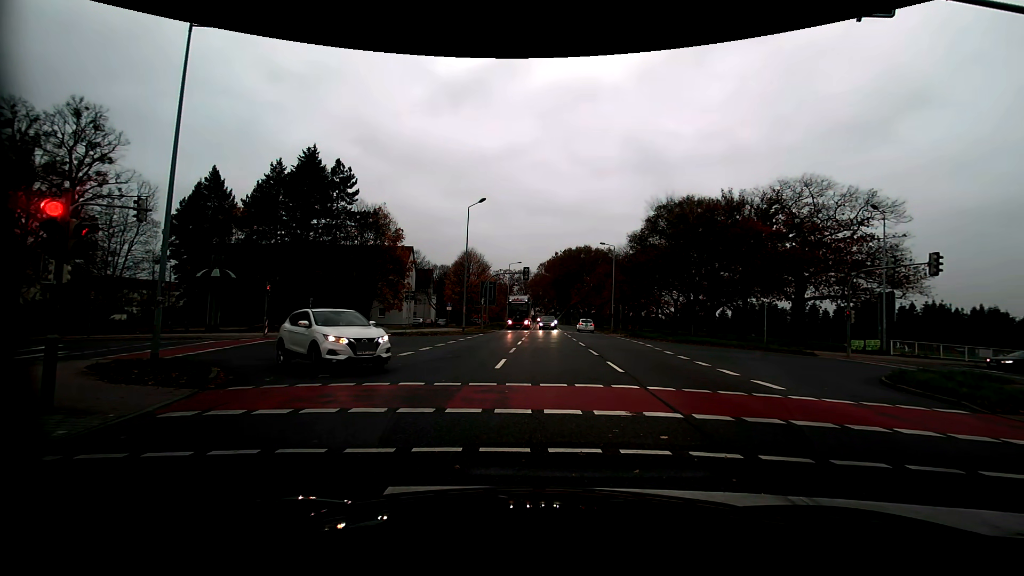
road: primary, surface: asphalt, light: Day
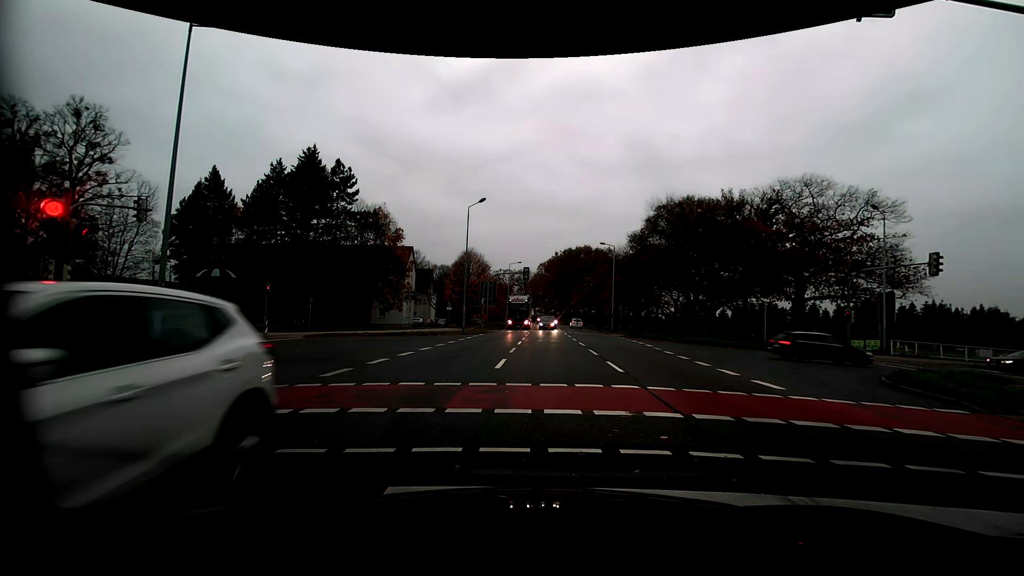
(0.0, 0.0) m; 0°
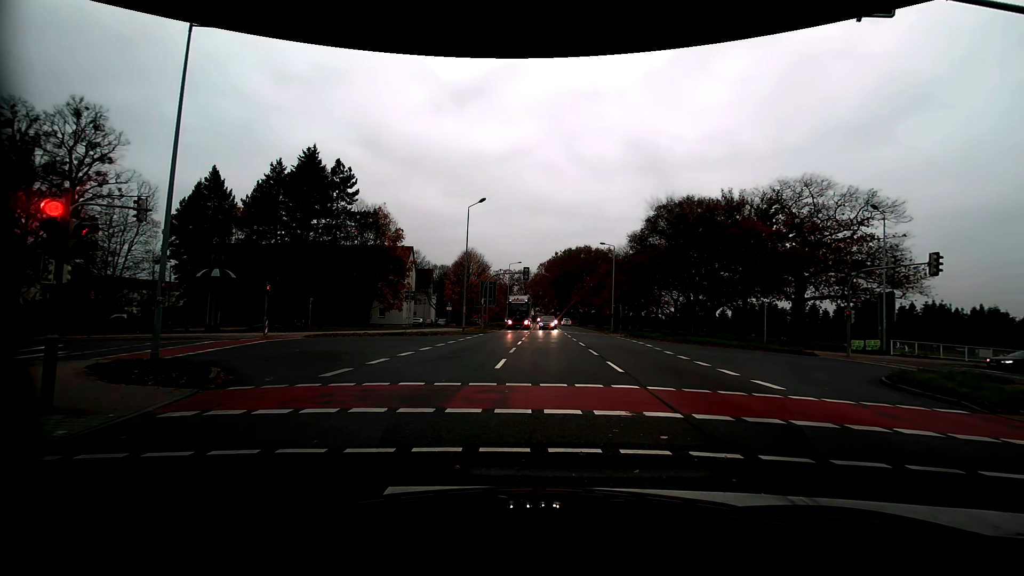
(0.0, 0.0) m; 0°
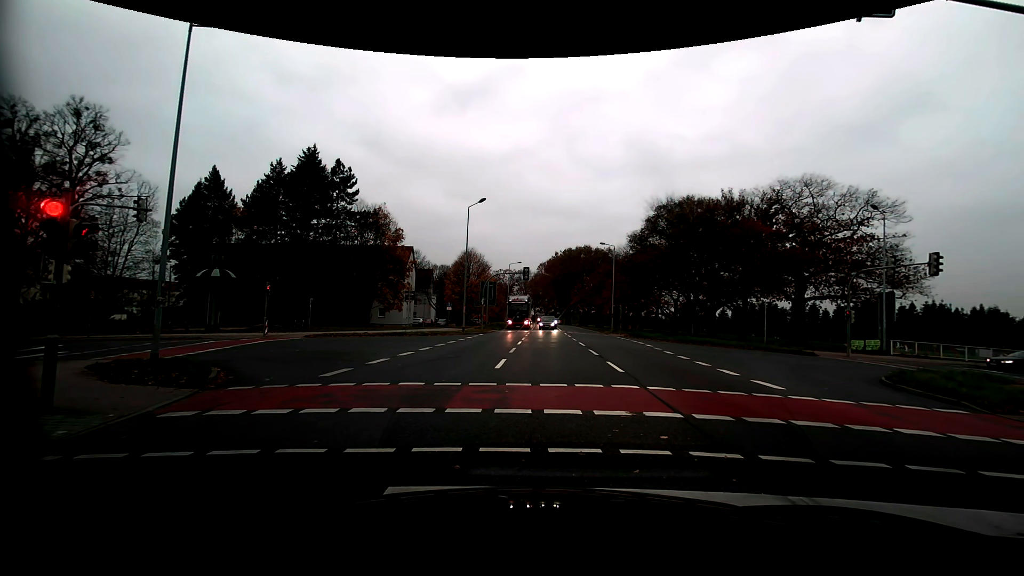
(0.0, 0.0) m; 0°
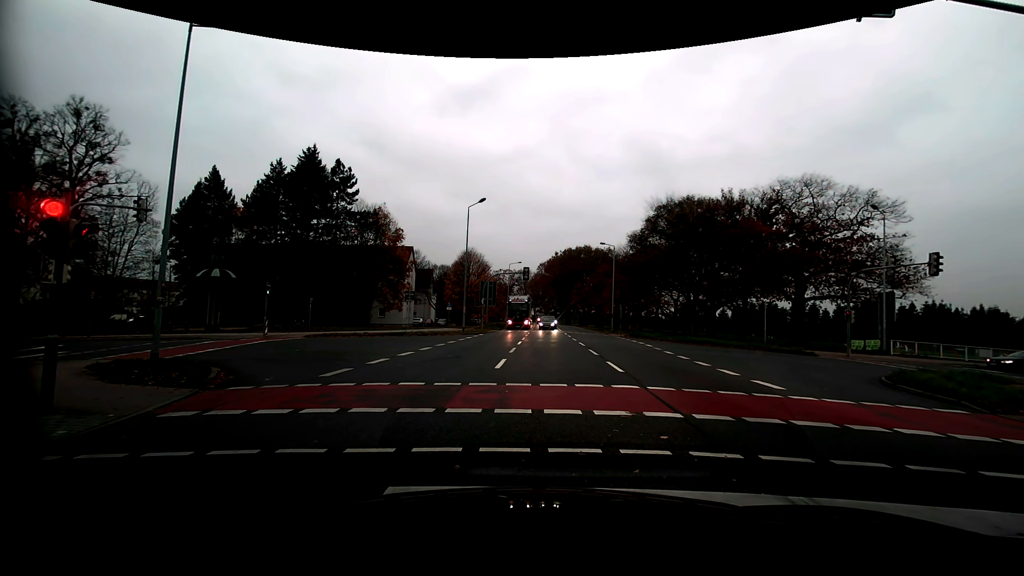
(0.0, 0.0) m; 0°
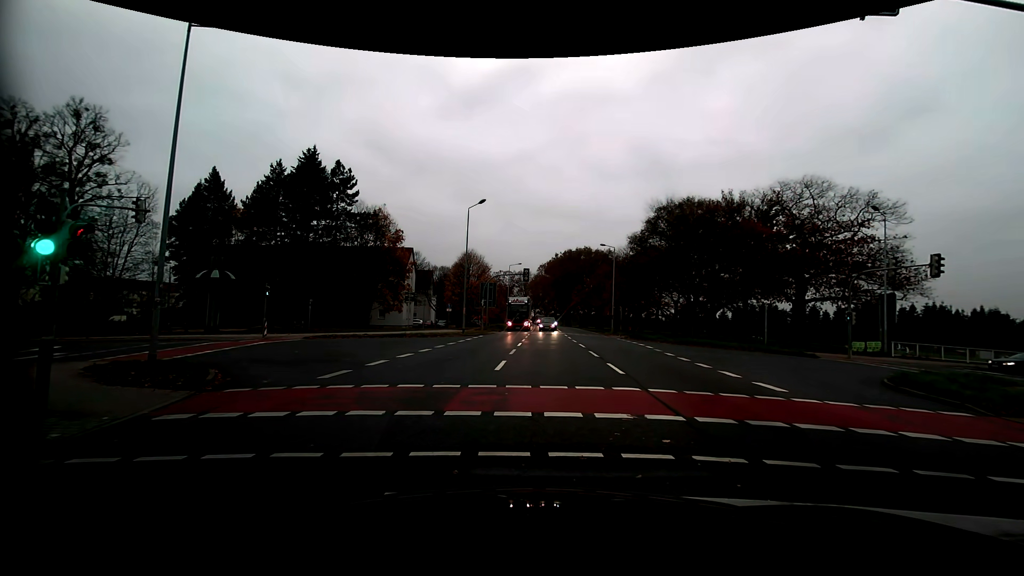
(0.0, +0.1) m; 0°
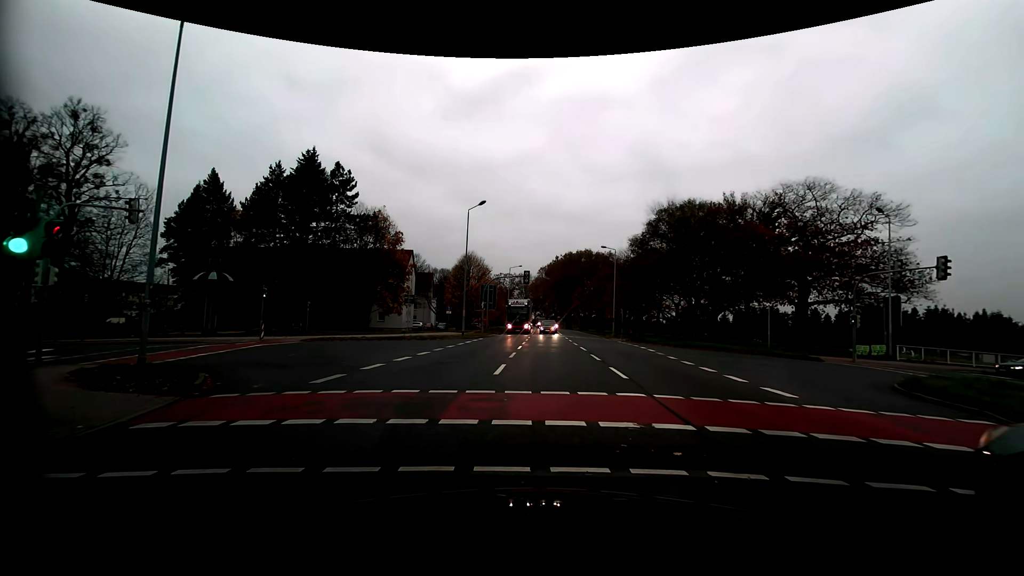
(0.0, +0.5) m; 0°
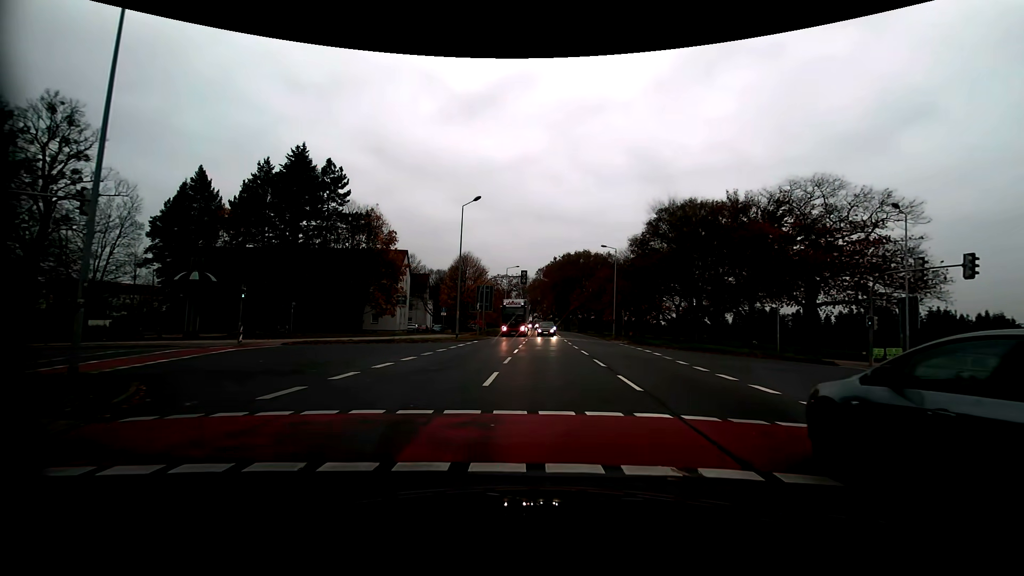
(0.0, +2.2) m; -1°
(0, +10) (+1, +20) (-4, +28) (-14, +28) (-24, +26) (-33, +23) (-43, +20) (-52, +16) (-62, +13) (-71, +10) m
